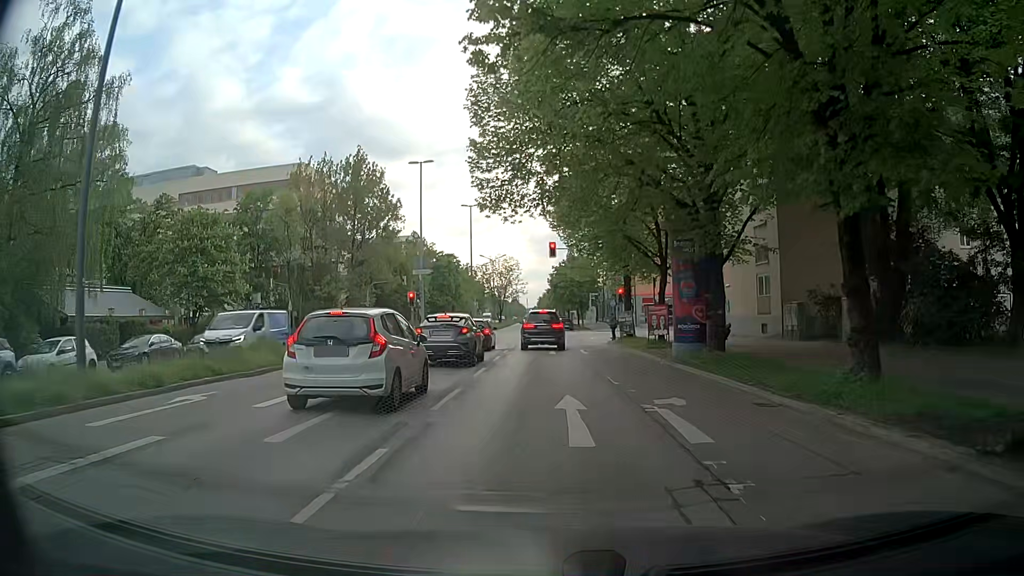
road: secondary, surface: asphalt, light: Day
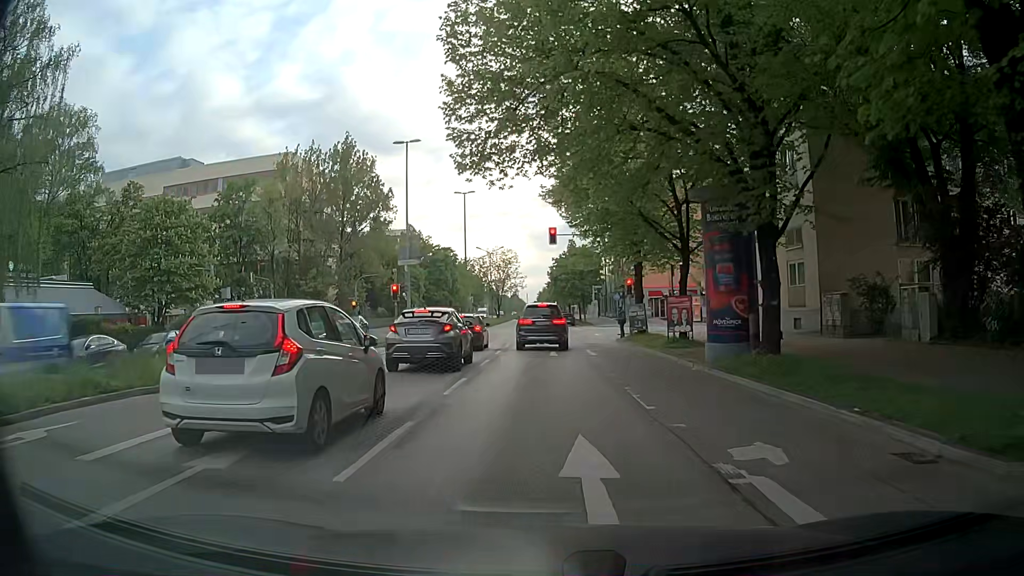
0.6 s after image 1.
(0.0, +4.5) m; 0°
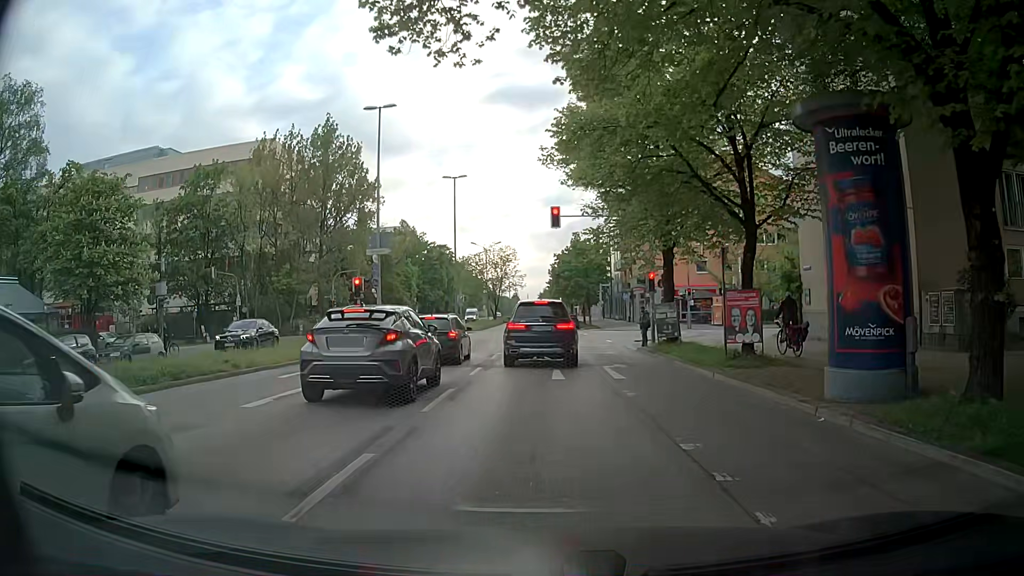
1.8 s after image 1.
(-0.1, +7.6) m; -1°
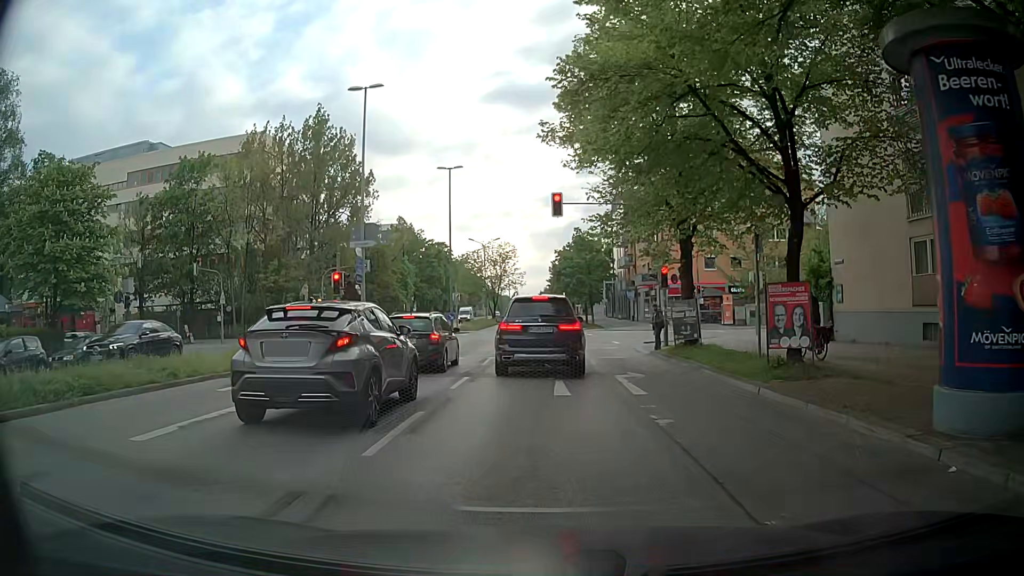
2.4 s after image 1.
(+0.1, +3.0) m; -1°
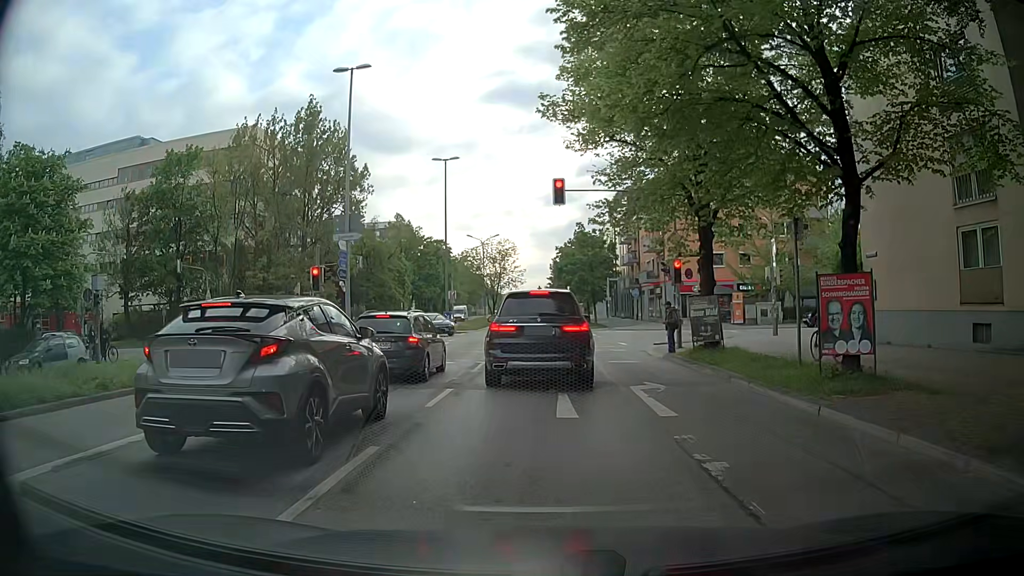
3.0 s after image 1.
(0.0, +2.5) m; +1°
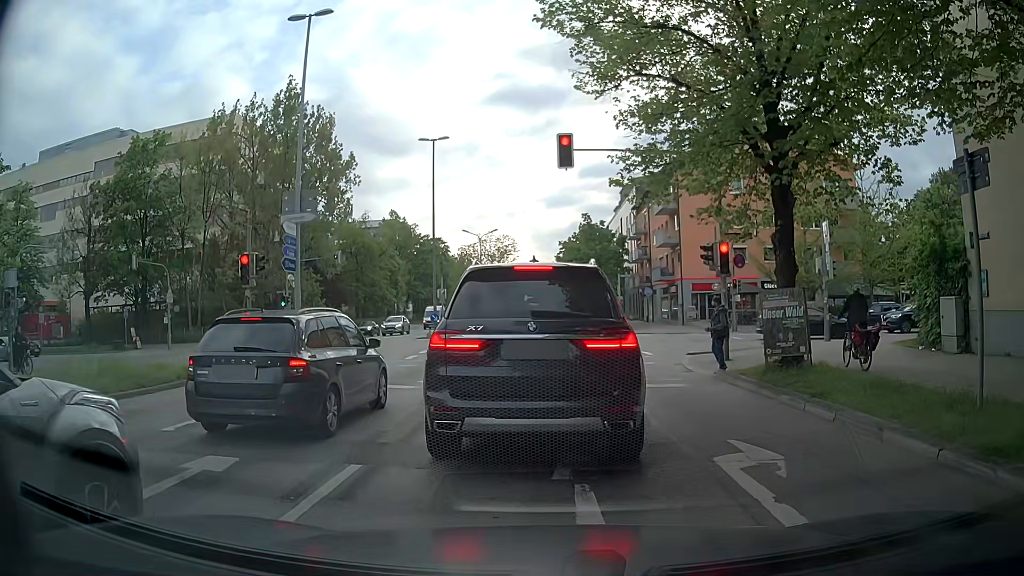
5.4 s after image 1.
(+0.1, +6.0) m; -1°
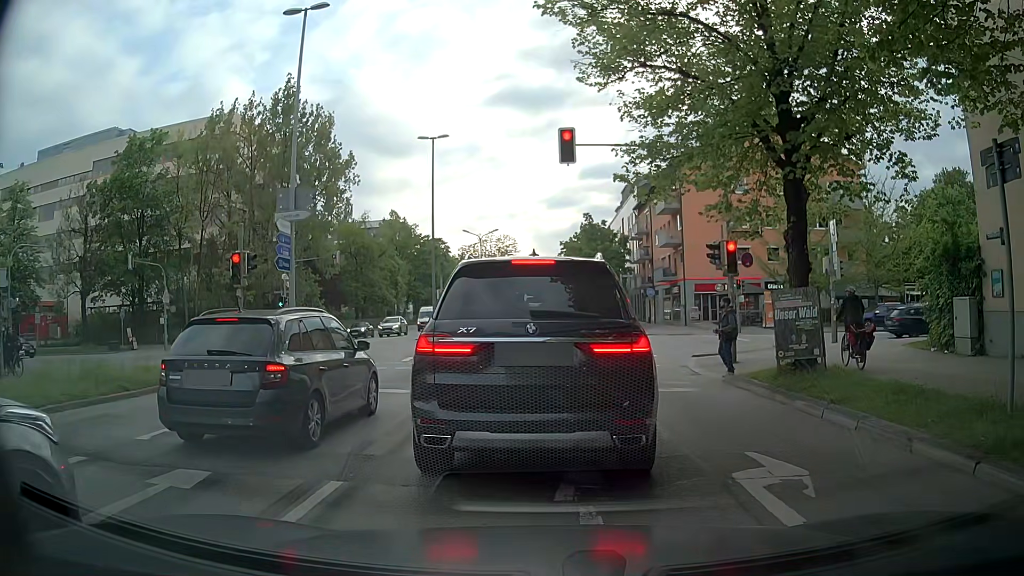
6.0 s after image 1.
(0.0, +0.6) m; 0°
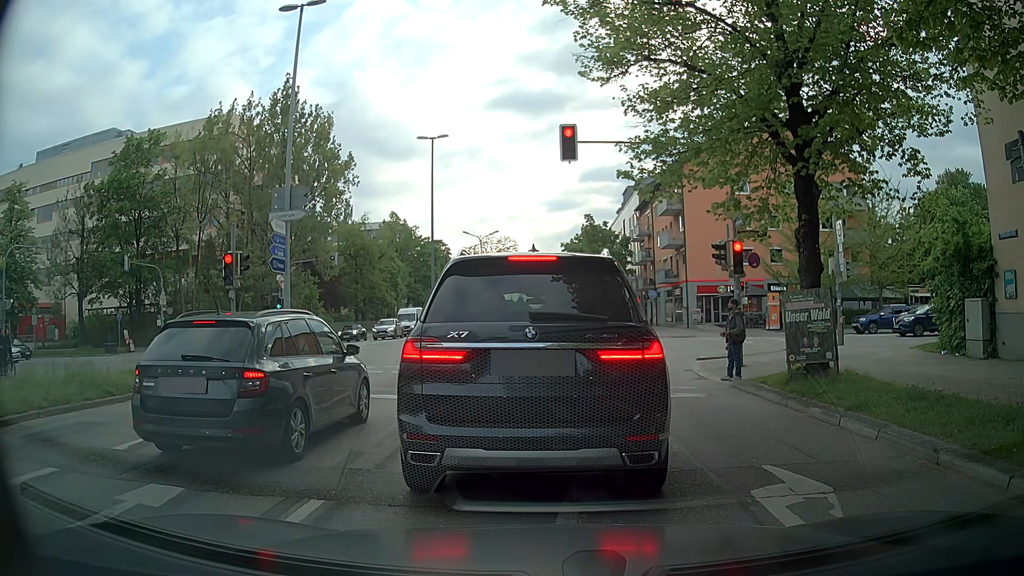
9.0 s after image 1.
(0.0, +0.6) m; 0°
